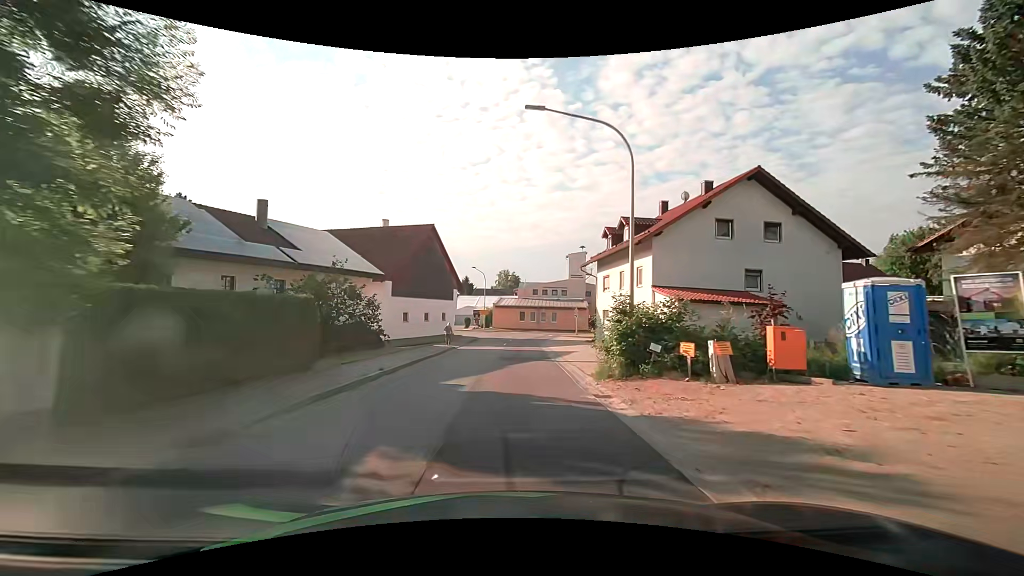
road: tertiary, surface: asphalt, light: Day
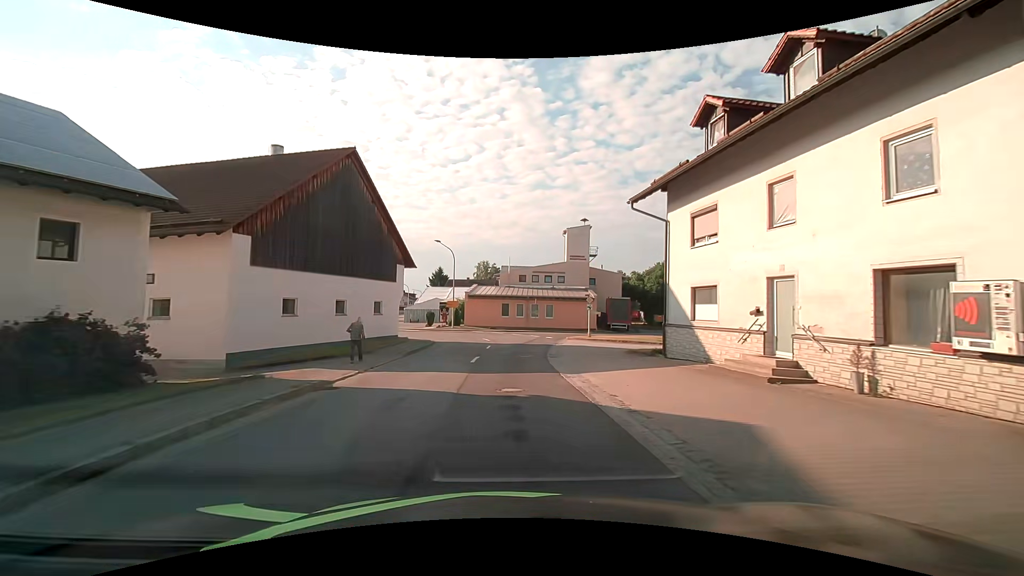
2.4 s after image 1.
(+0.2, +21.3) m; +2°
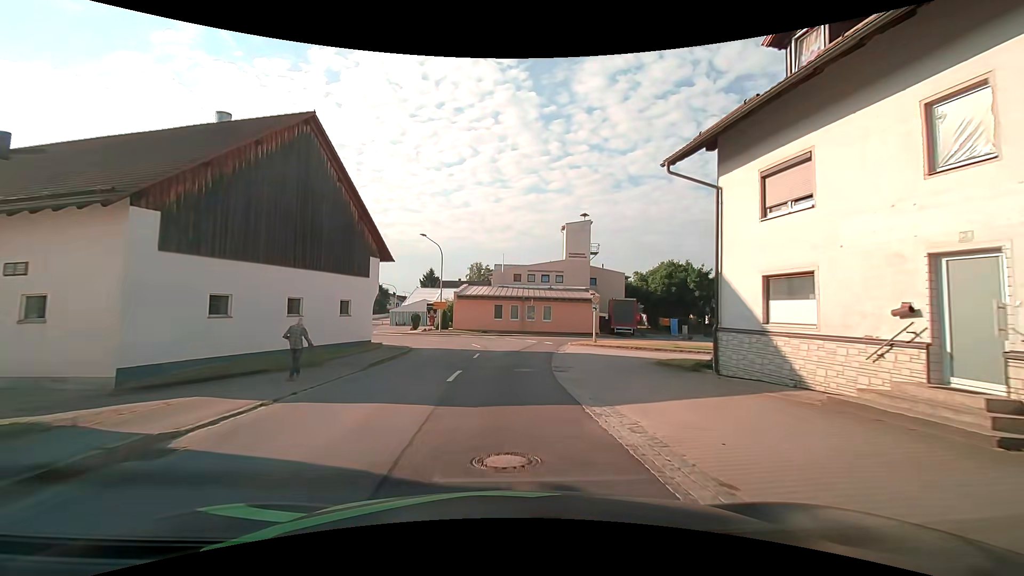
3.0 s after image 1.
(0.0, +5.3) m; +1°
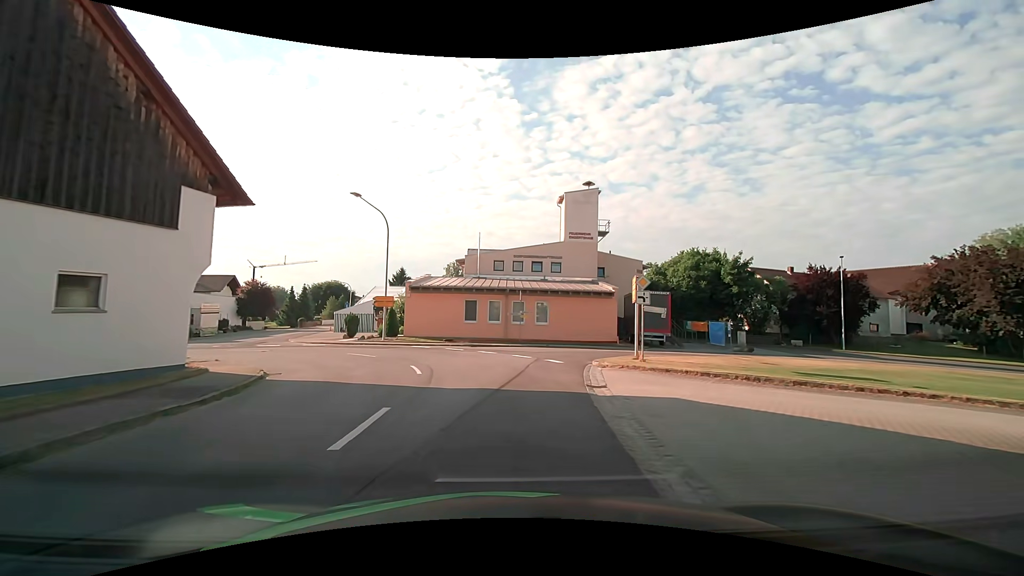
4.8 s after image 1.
(+0.2, +15.9) m; +1°
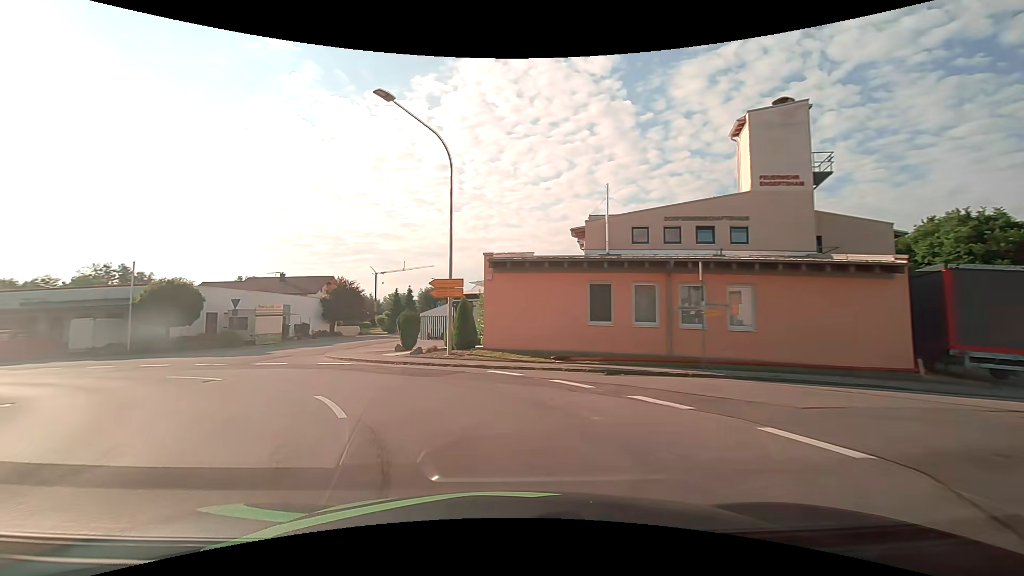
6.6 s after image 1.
(-0.7, +15.6) m; -13°
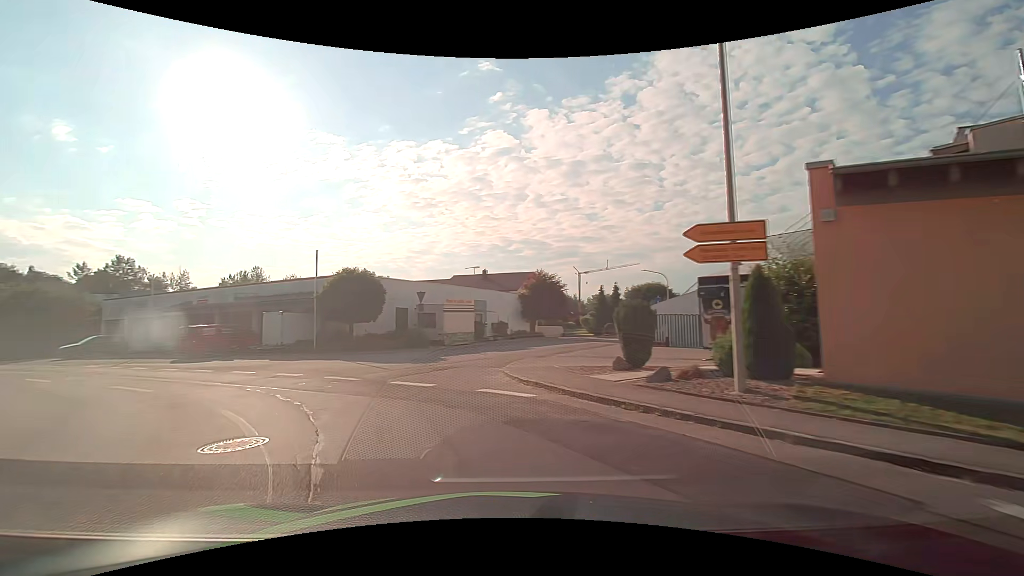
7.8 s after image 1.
(-1.8, +10.1) m; -22°
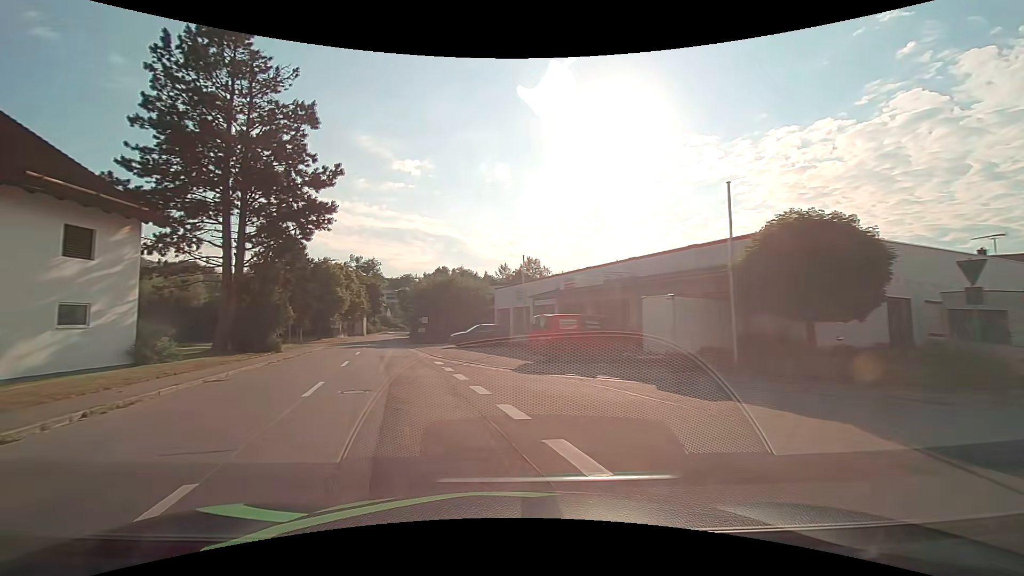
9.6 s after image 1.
(-5.2, +13.8) m; -42°
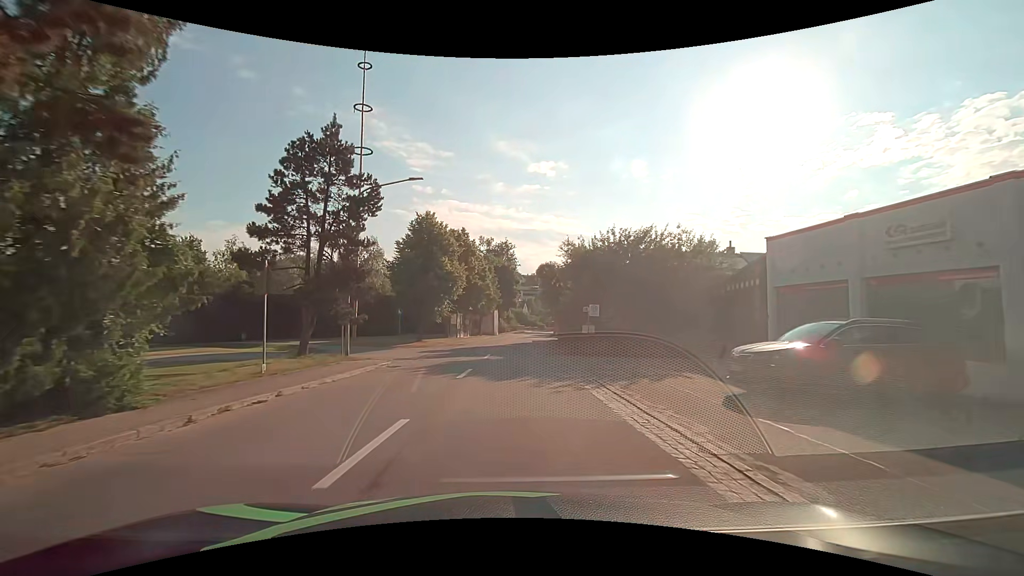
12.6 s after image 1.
(-5.5, +24.7) m; -16°
(0, +10) (0, +20) (+1, +30) (+1, +40) (+2, +50) (+2, +60) (+3, +70) (+4, +80) (+6, +90) (+7, +100) m
